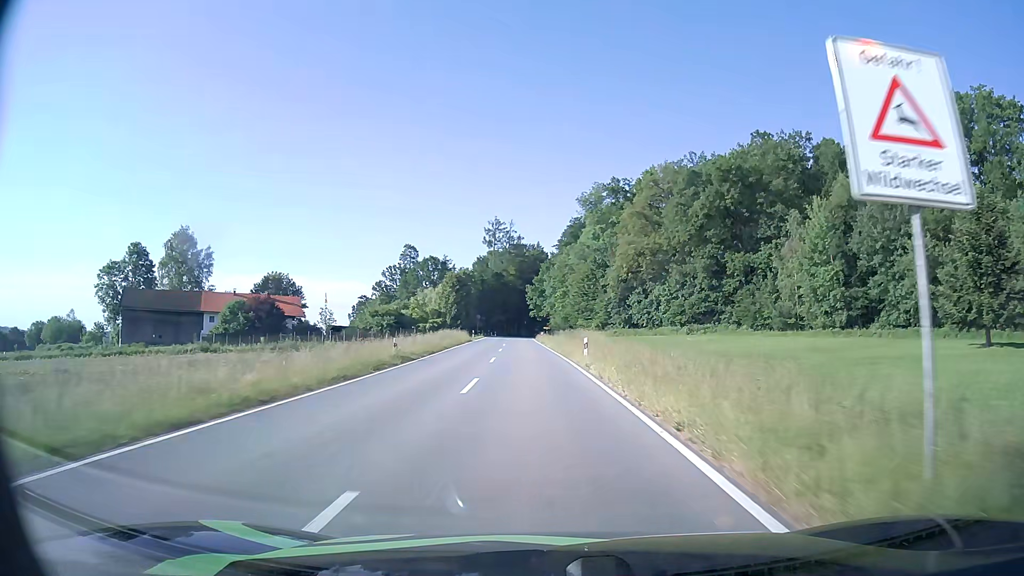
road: tertiary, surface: asphalt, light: Day
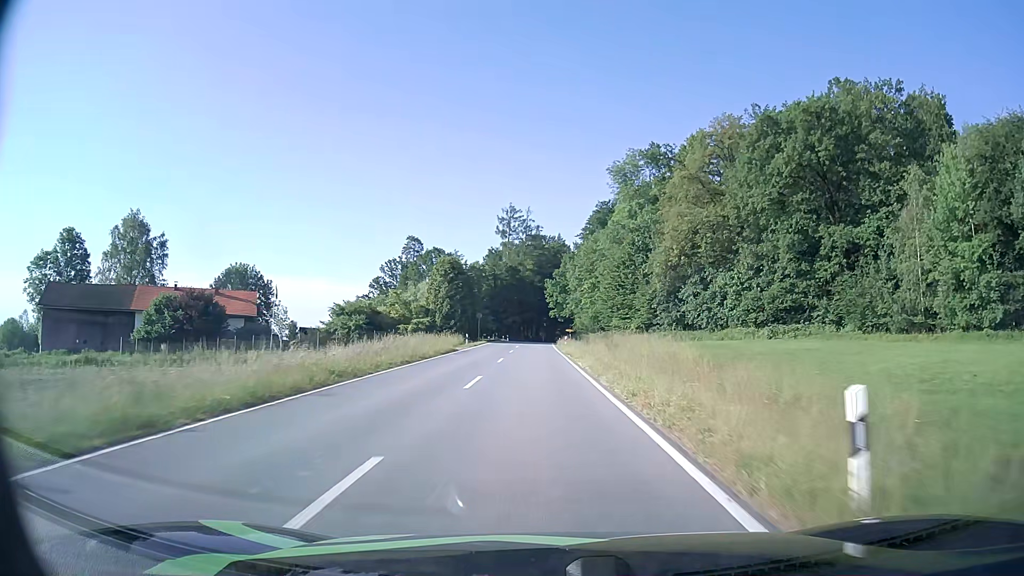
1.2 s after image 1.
(-0.4, +23.6) m; -2°
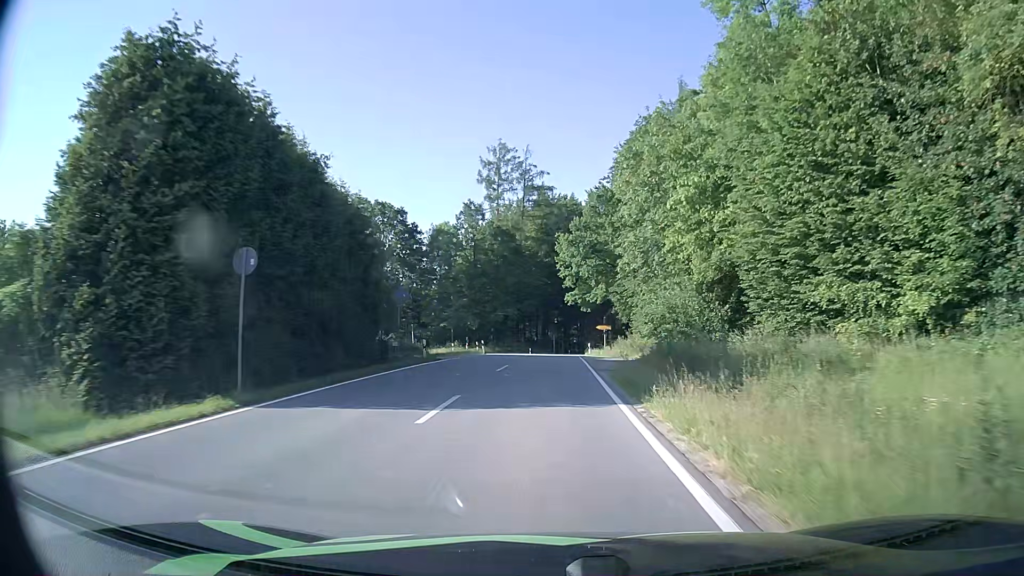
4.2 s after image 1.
(-0.6, +55.6) m; -1°
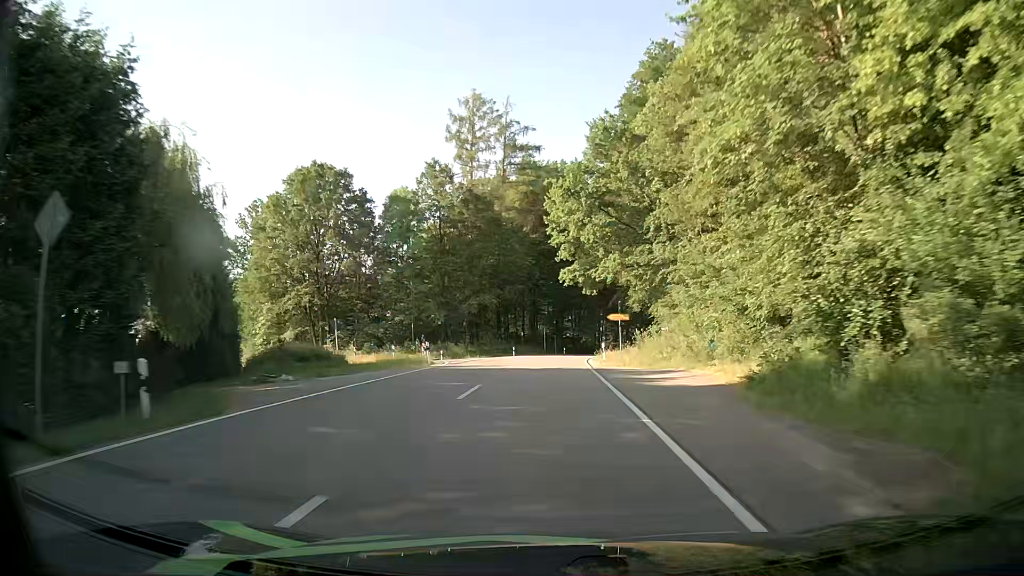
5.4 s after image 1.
(+0.1, +21.2) m; 0°
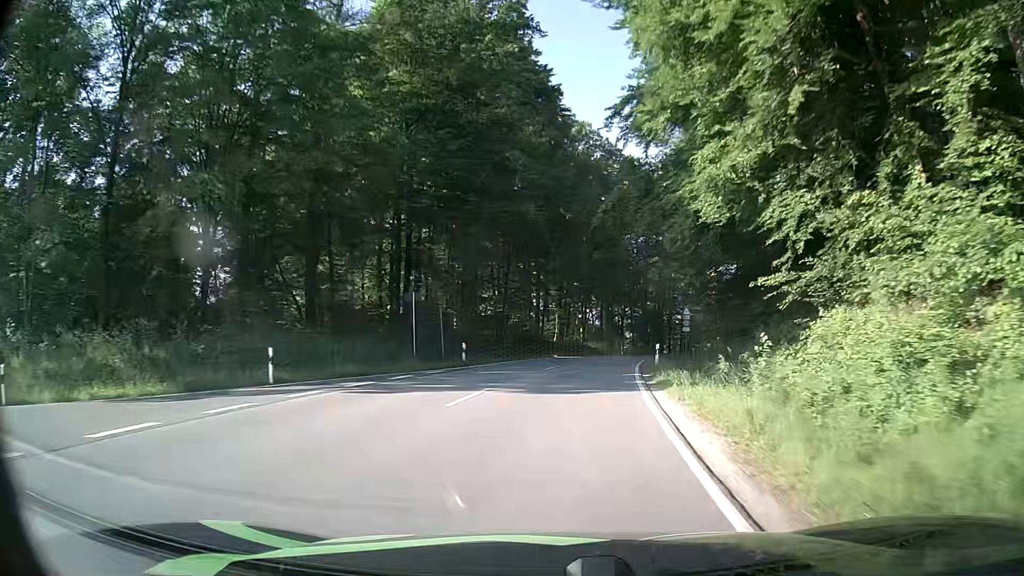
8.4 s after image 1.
(+2.1, +50.3) m; +6°
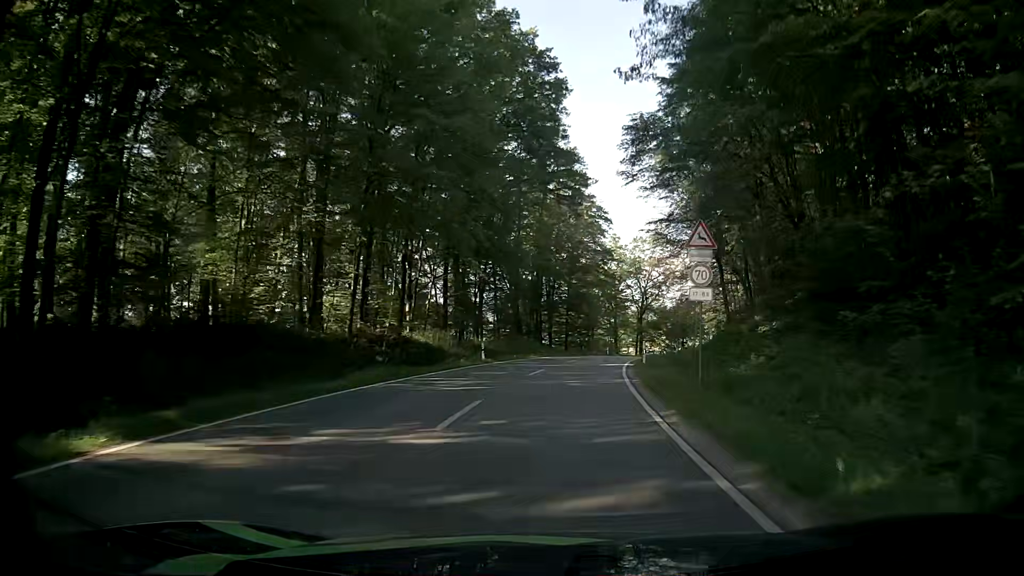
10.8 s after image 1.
(+3.9, +39.7) m; +12°
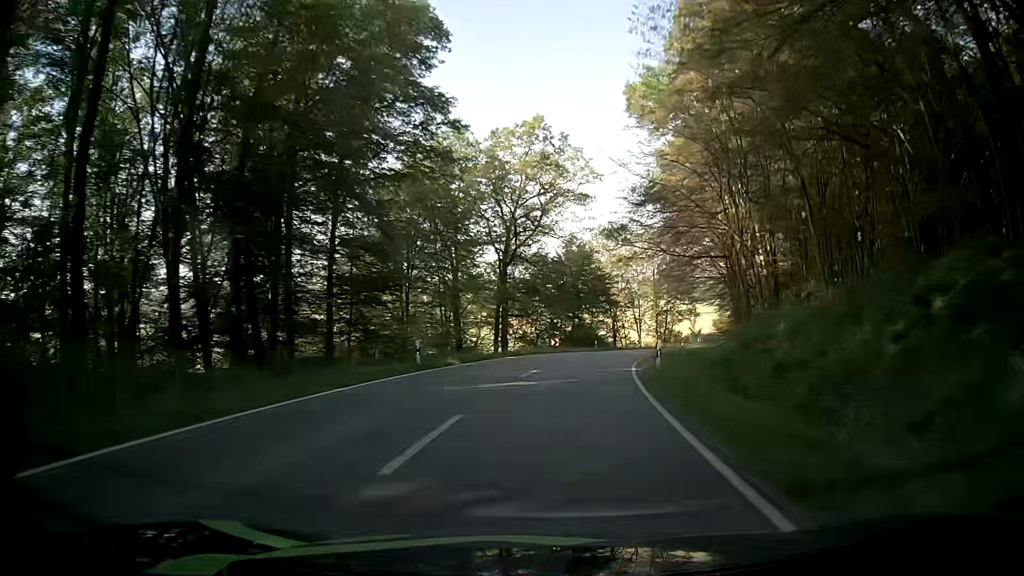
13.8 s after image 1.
(+4.9, +51.8) m; +11°
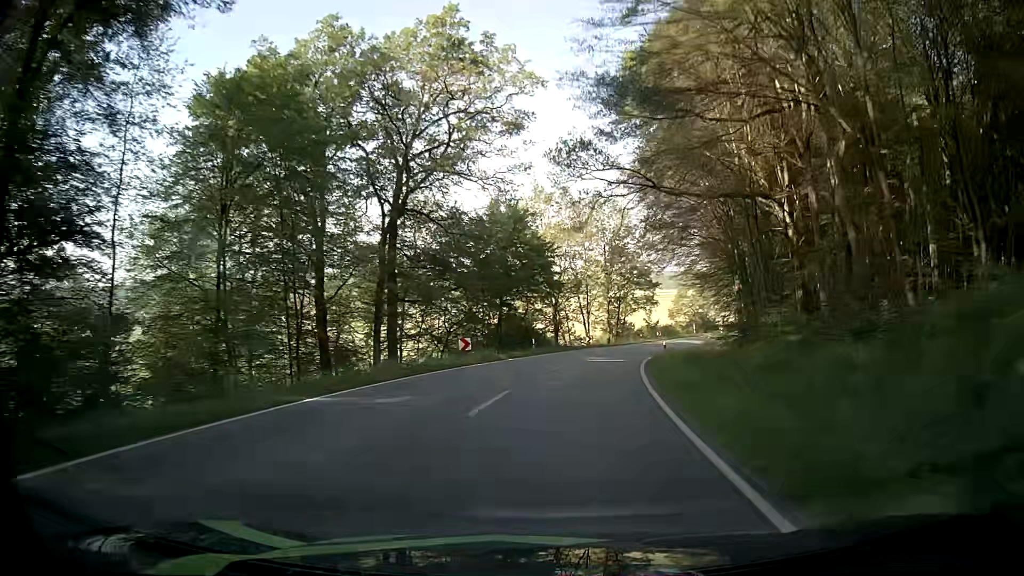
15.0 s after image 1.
(+1.3, +20.8) m; +7°
(0, +10) (+1, +20) (+2, +30) (+4, +40) (+6, +49) (+9, +59) (+12, +69) (+16, +78) (+20, +87) (+24, +96) m
